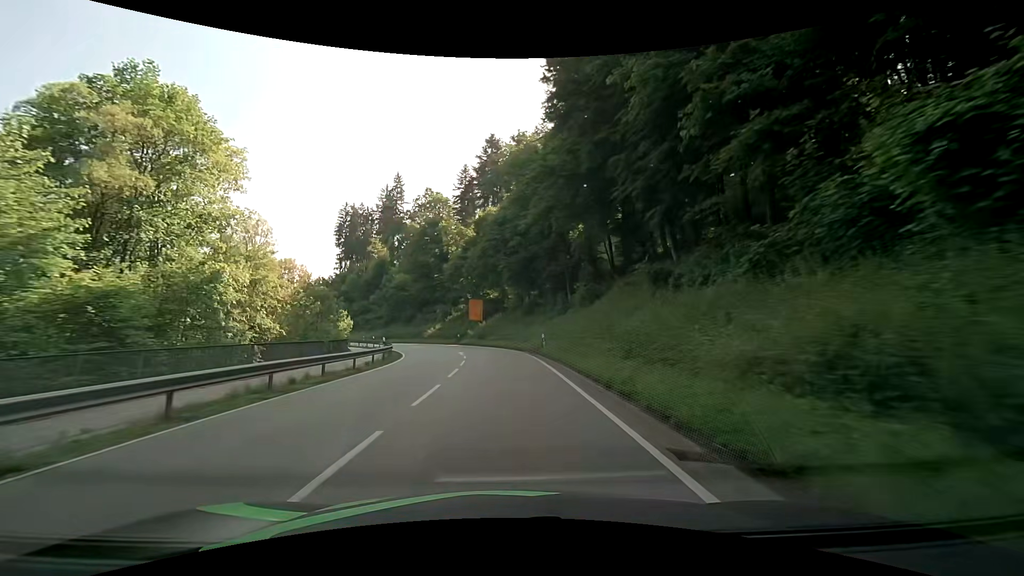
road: secondary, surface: asphalt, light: Day
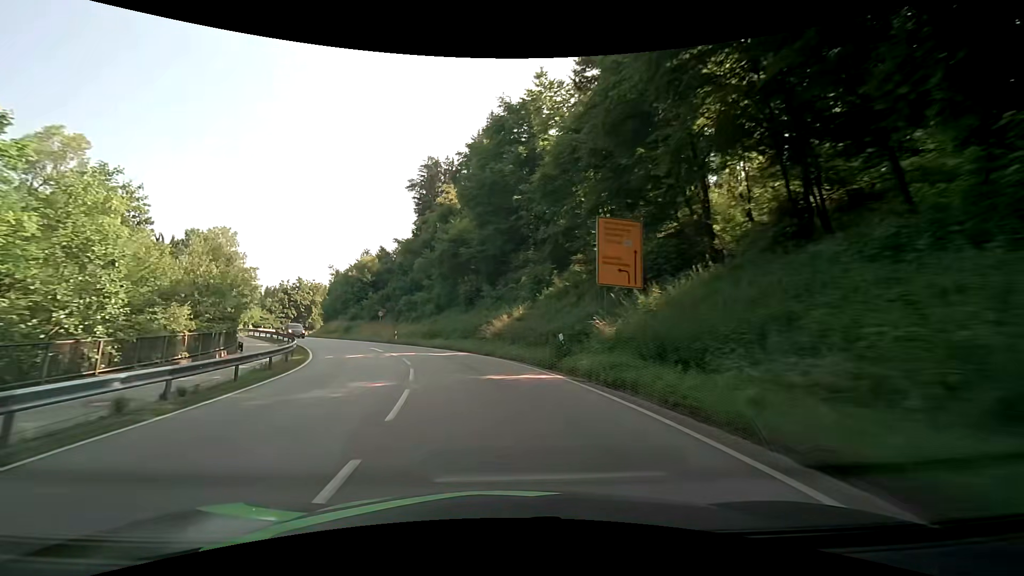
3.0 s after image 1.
(-2.8, +43.9) m; -12°
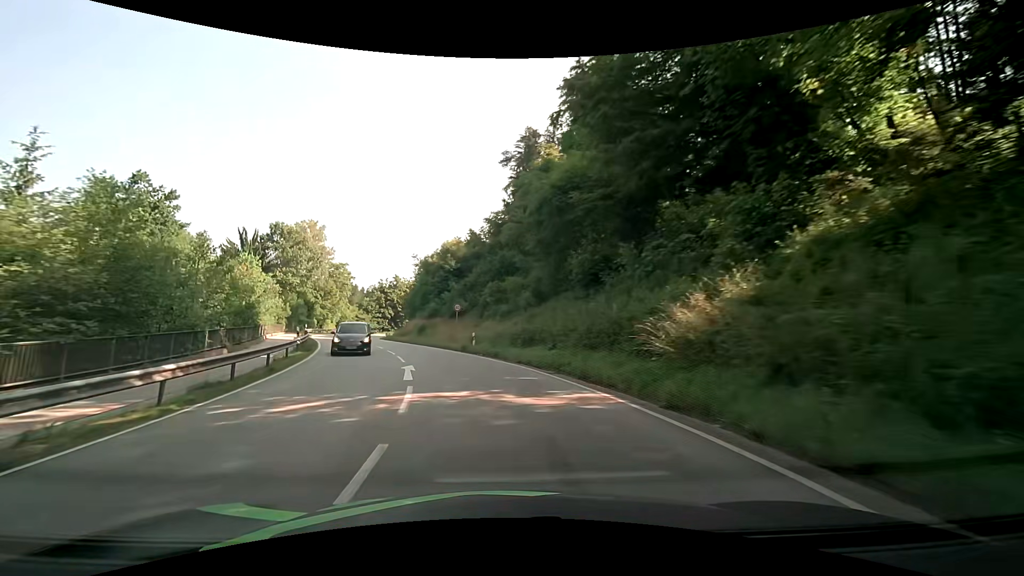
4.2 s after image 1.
(-1.9, +17.8) m; -12°
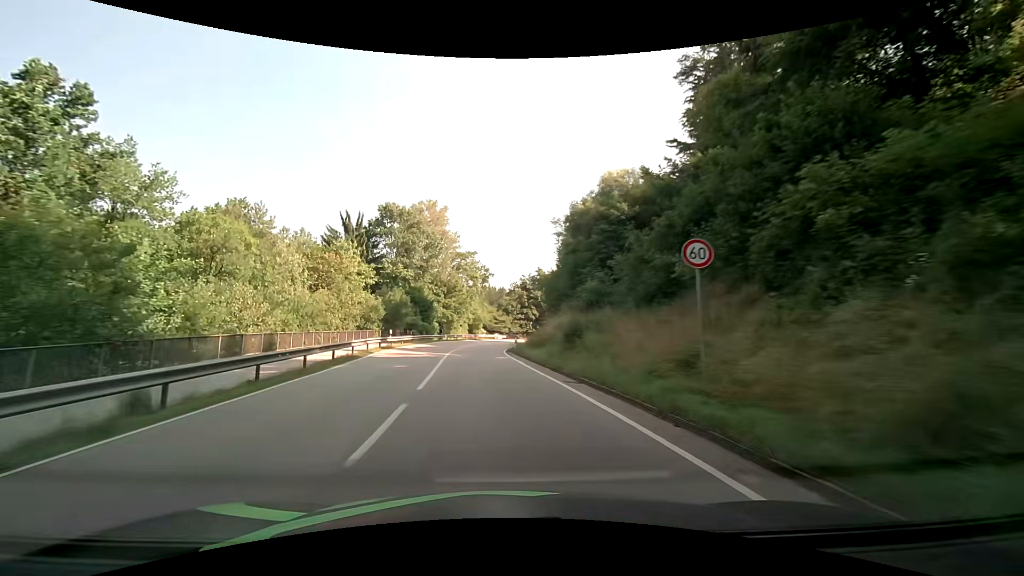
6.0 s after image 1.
(-4.1, +26.6) m; -17°
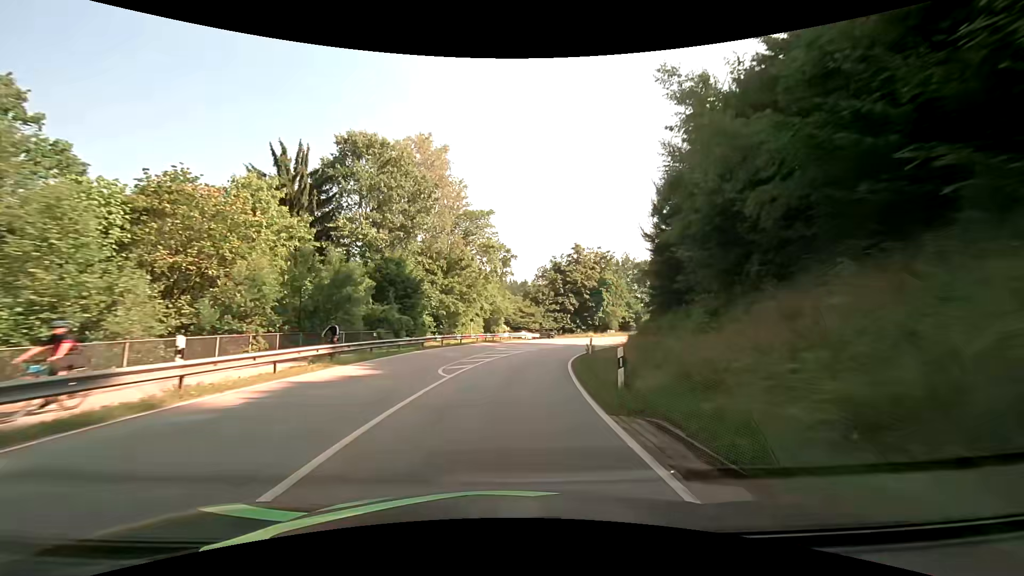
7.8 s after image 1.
(-1.7, +27.3) m; -3°
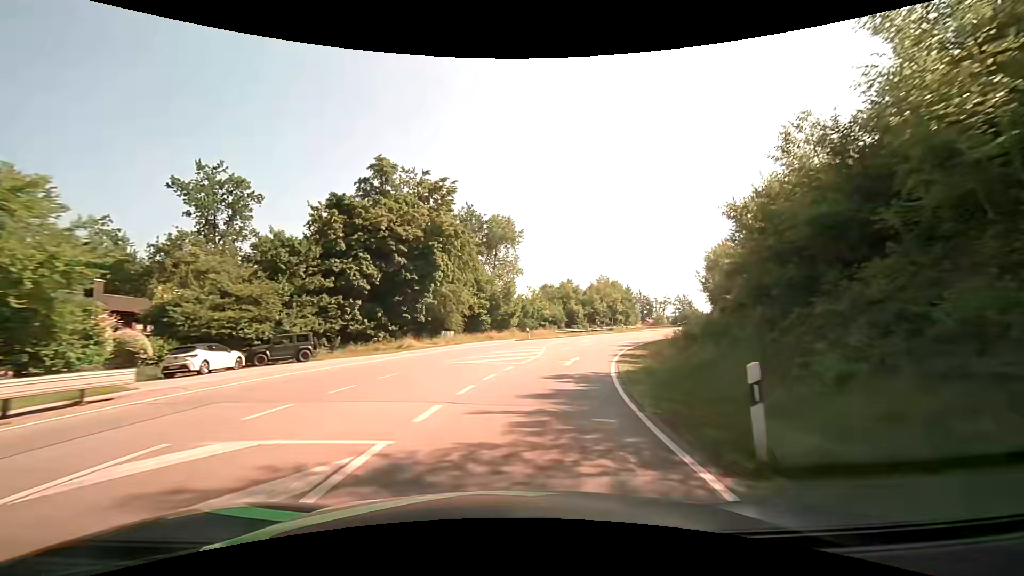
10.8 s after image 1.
(+6.3, +45.2) m; +20°
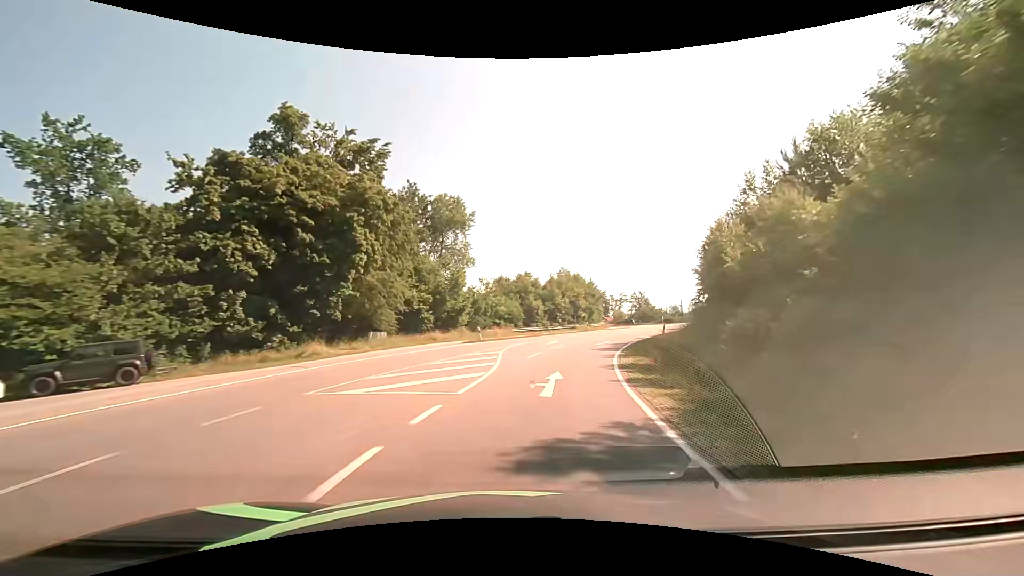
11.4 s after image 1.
(+0.4, +9.1) m; +5°
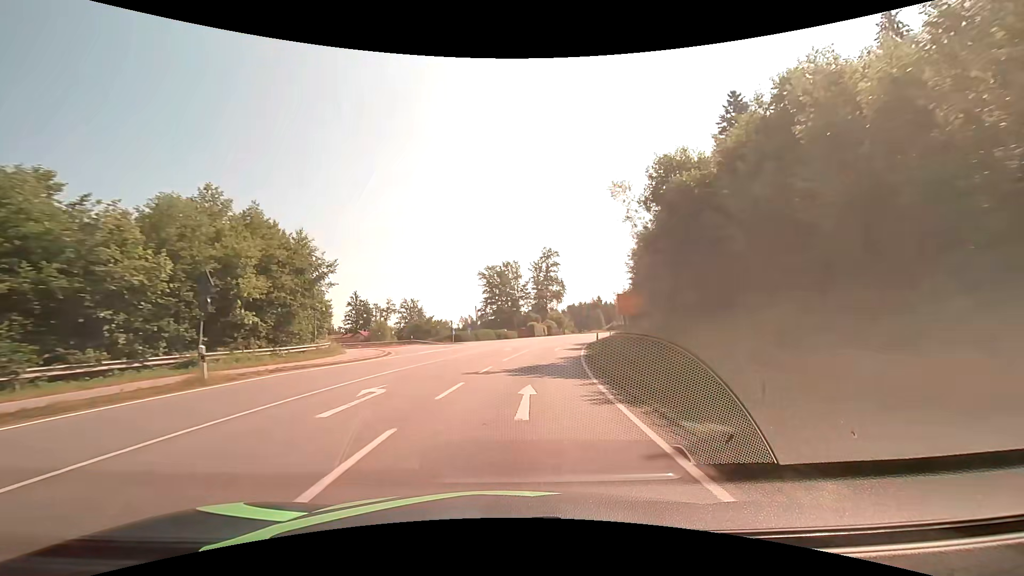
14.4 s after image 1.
(+10.8, +43.8) m; +27°
(0, +10) (+1, +20) (+2, +30) (+4, +40) (+6, +50) (+8, +59) (+11, +69) (+14, +79) (+17, +88) (+20, +98) m
